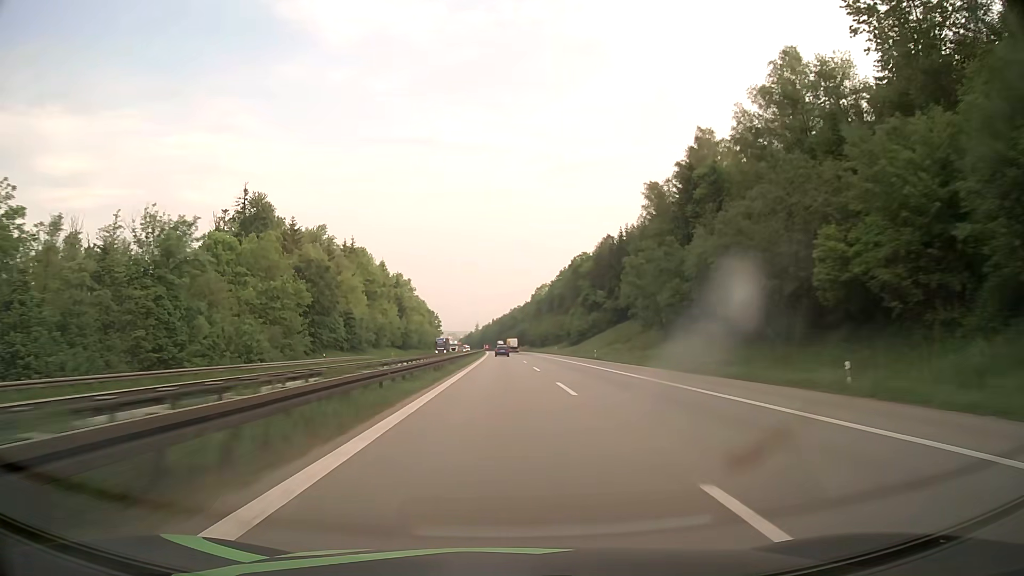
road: motorway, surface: asphalt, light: Day
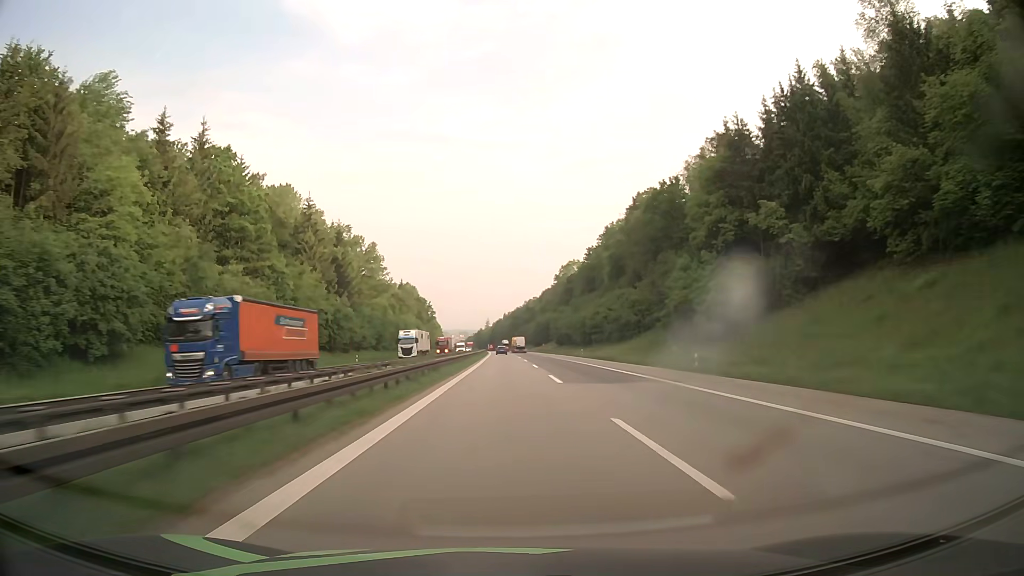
(-0.9, +84.2) m; -1°
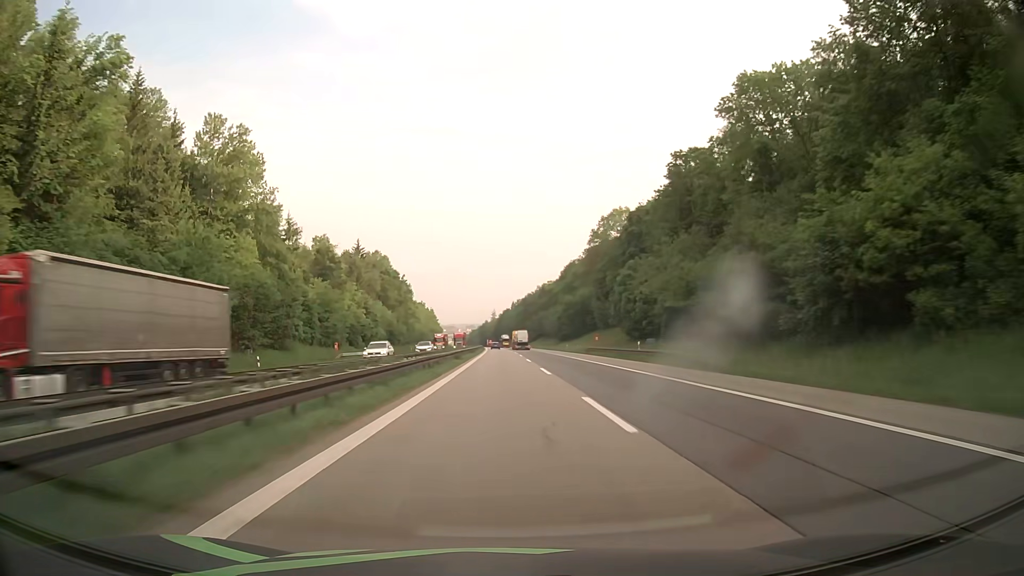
(-0.4, +85.9) m; -1°
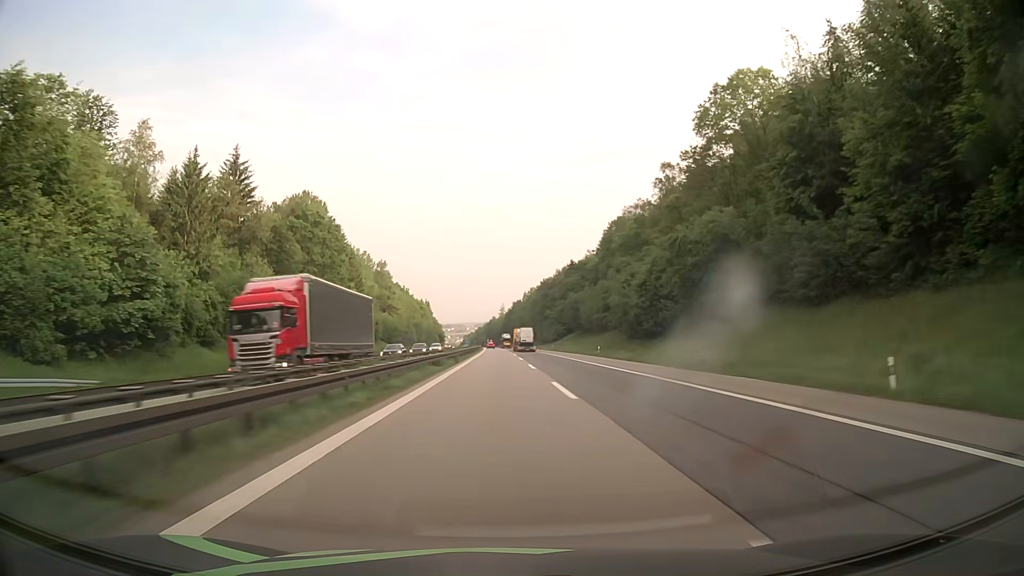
(-0.6, +83.3) m; -1°
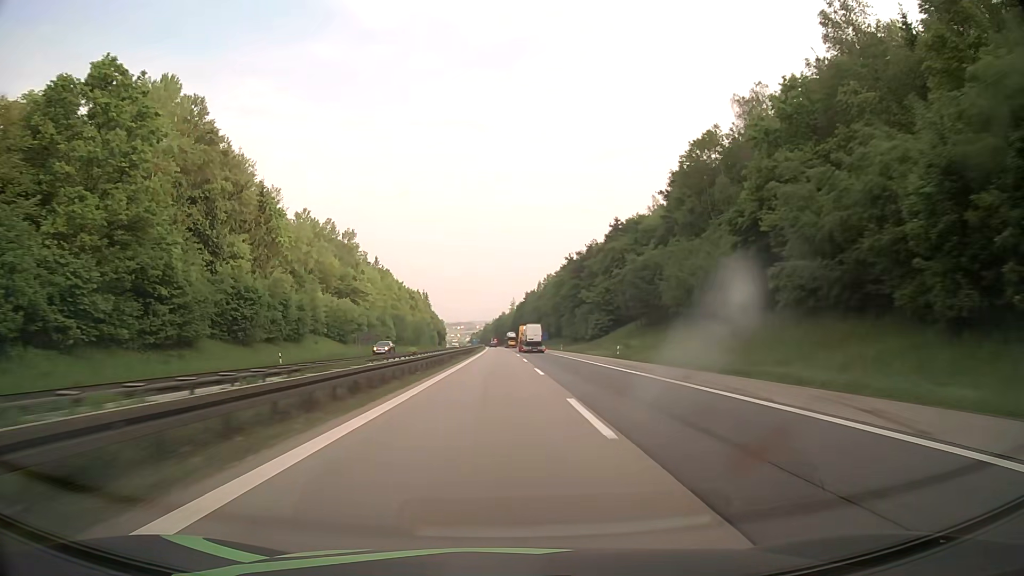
(-0.4, +60.4) m; -1°
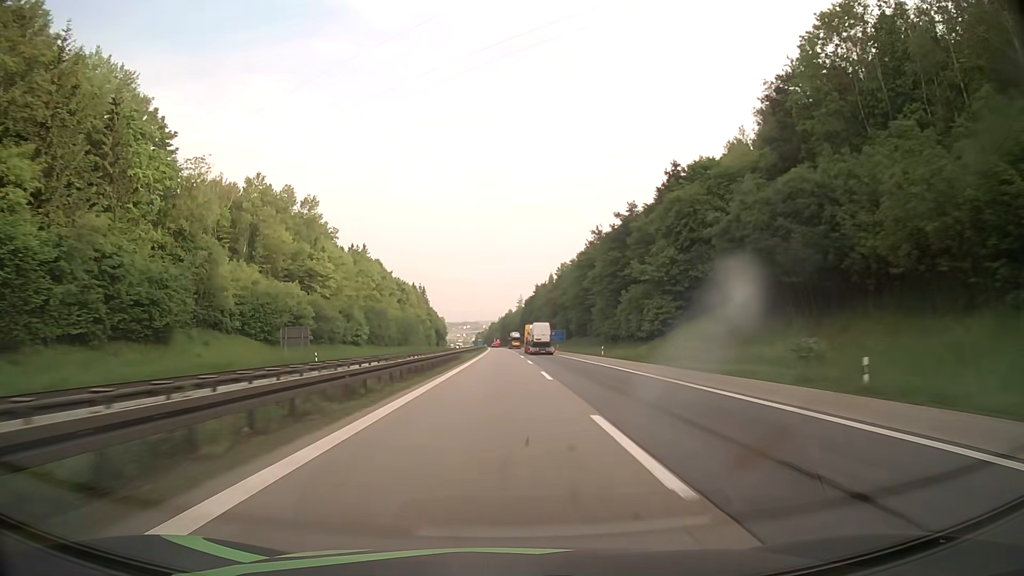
(-0.2, +39.2) m; -1°
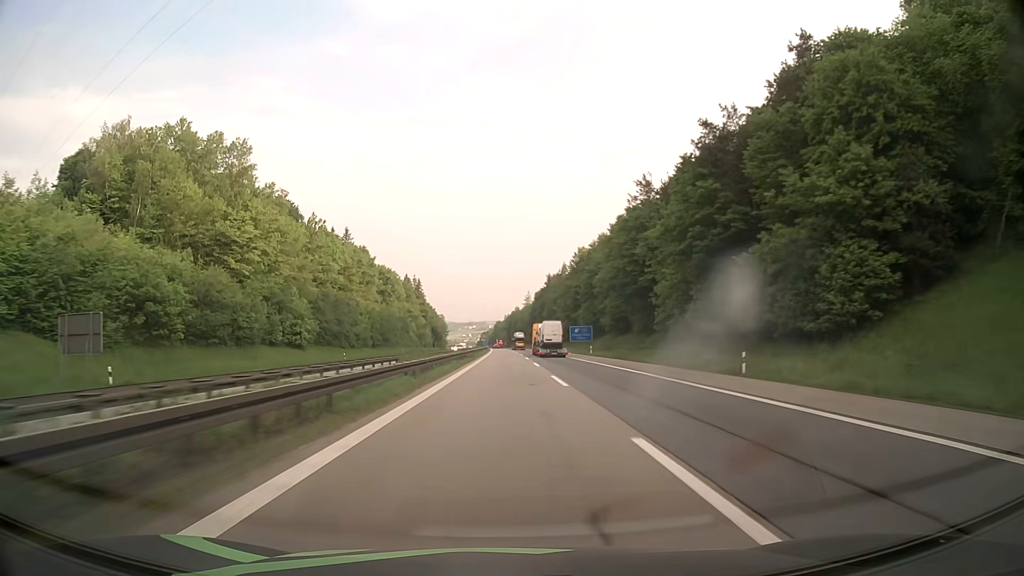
(-0.2, +38.7) m; -1°
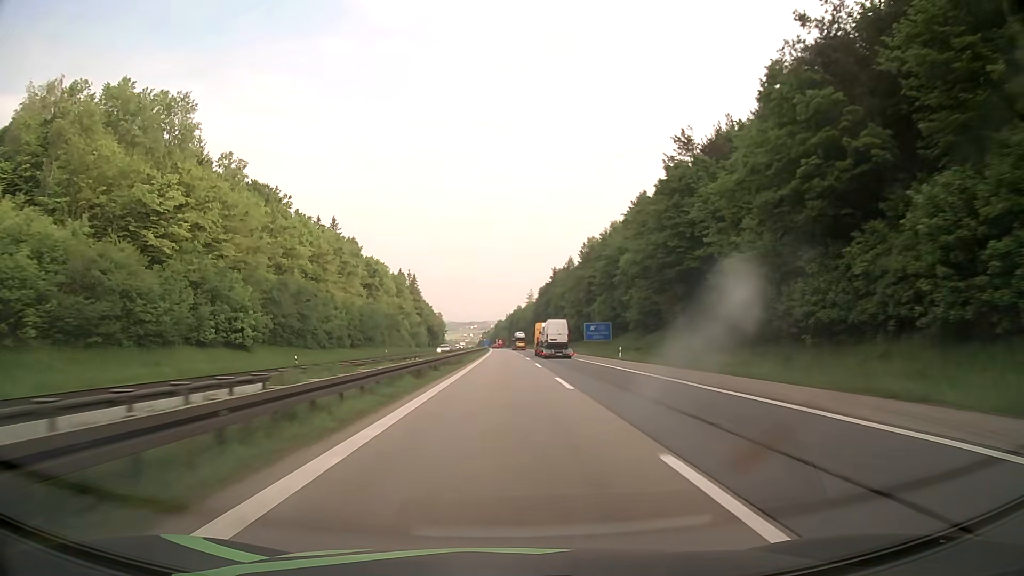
(0.0, +19.2) m; 0°
(0, +10) (0, +20) (0, +30) (0, +40) (0, +50) (0, +60) (0, +70) (0, +80) (0, +90) (-1, +100) m
